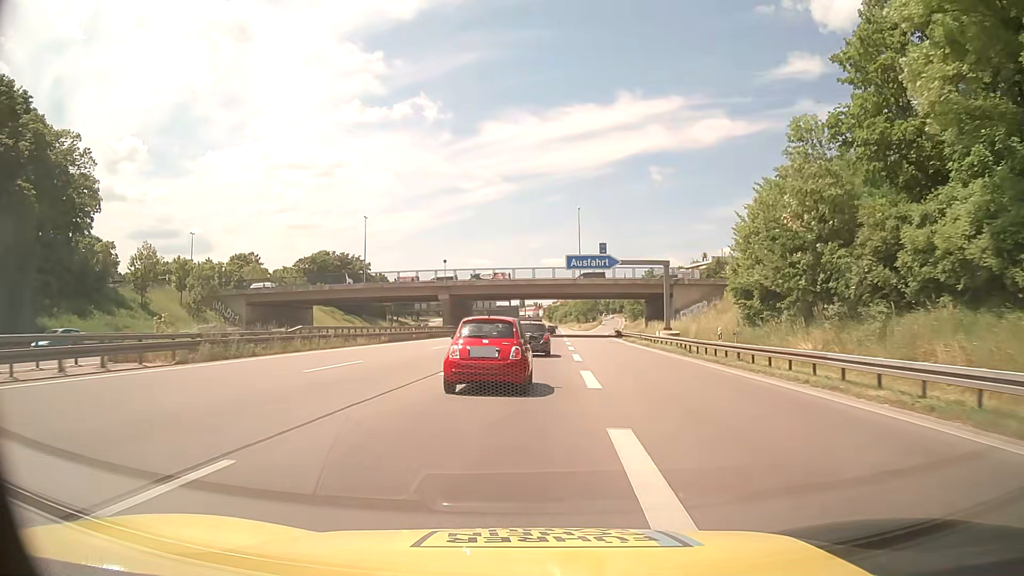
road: motorway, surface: asphalt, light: Day
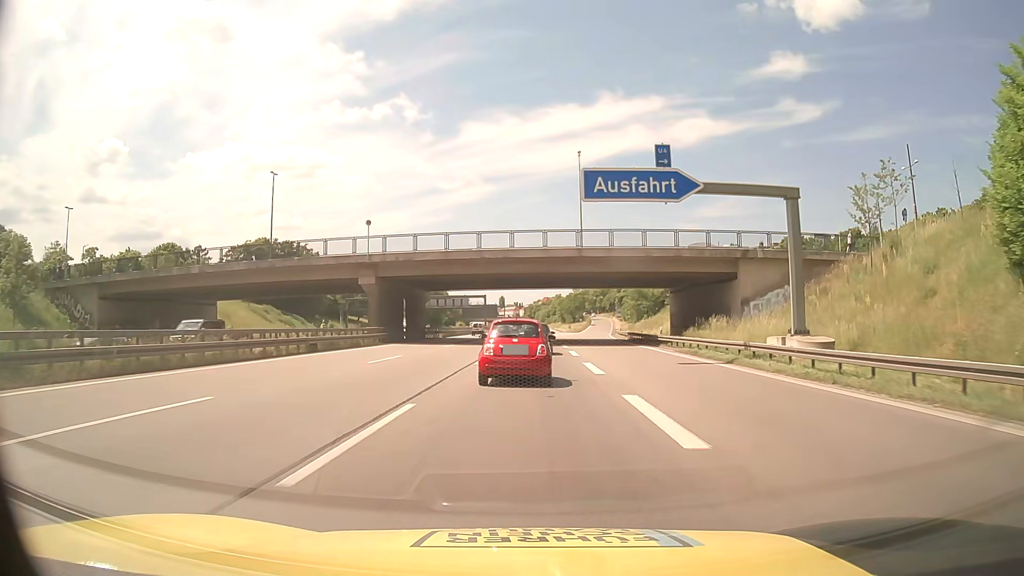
(+0.3, +30.8) m; +1°
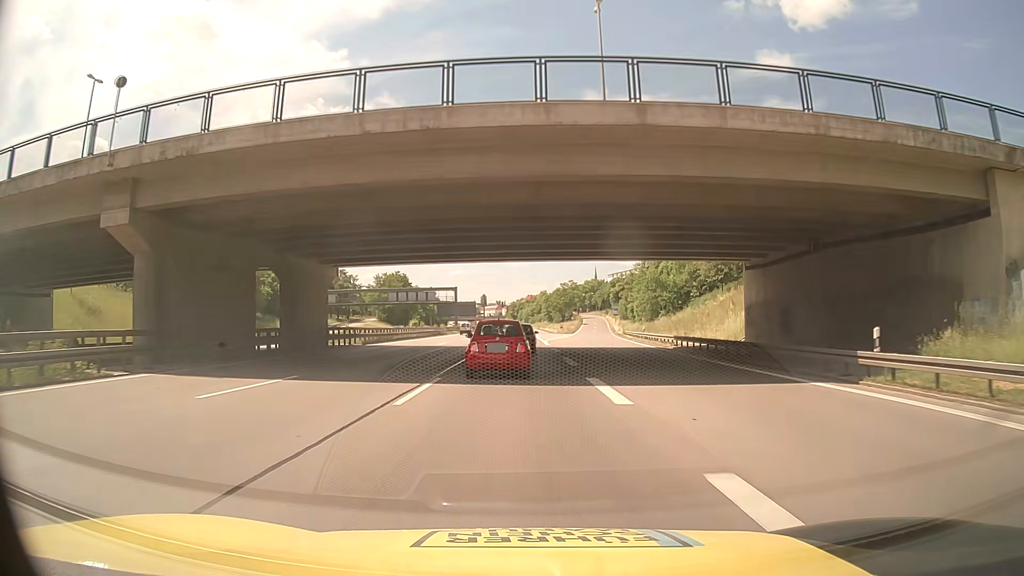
(+0.5, +31.0) m; +1°
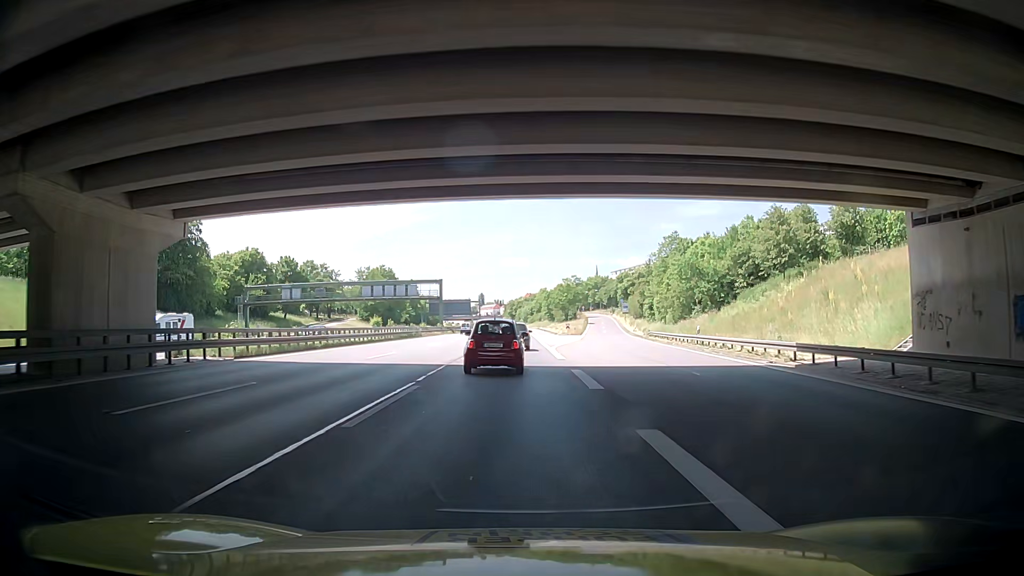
(+0.3, +20.7) m; +1°
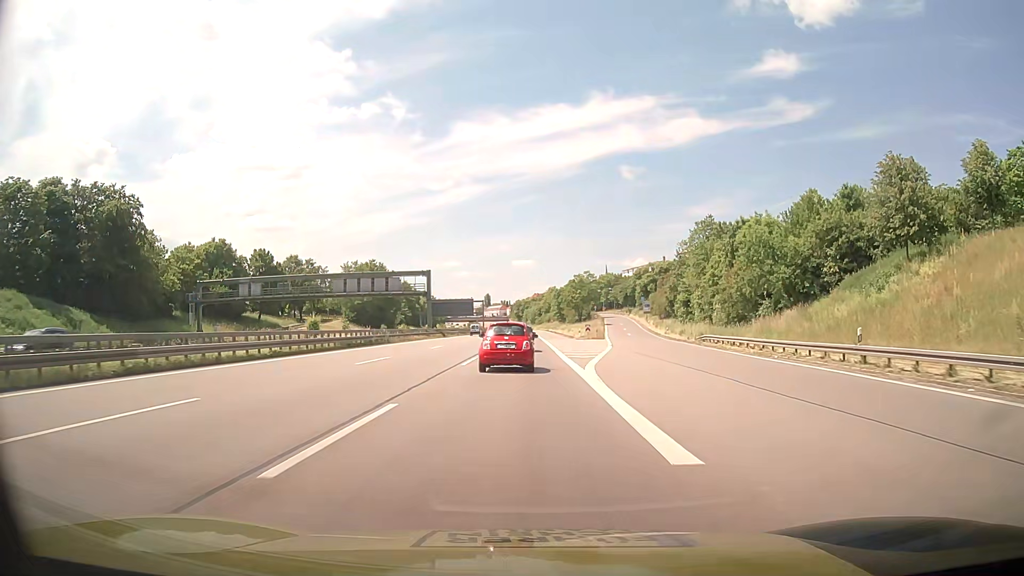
(-0.3, +20.8) m; -2°
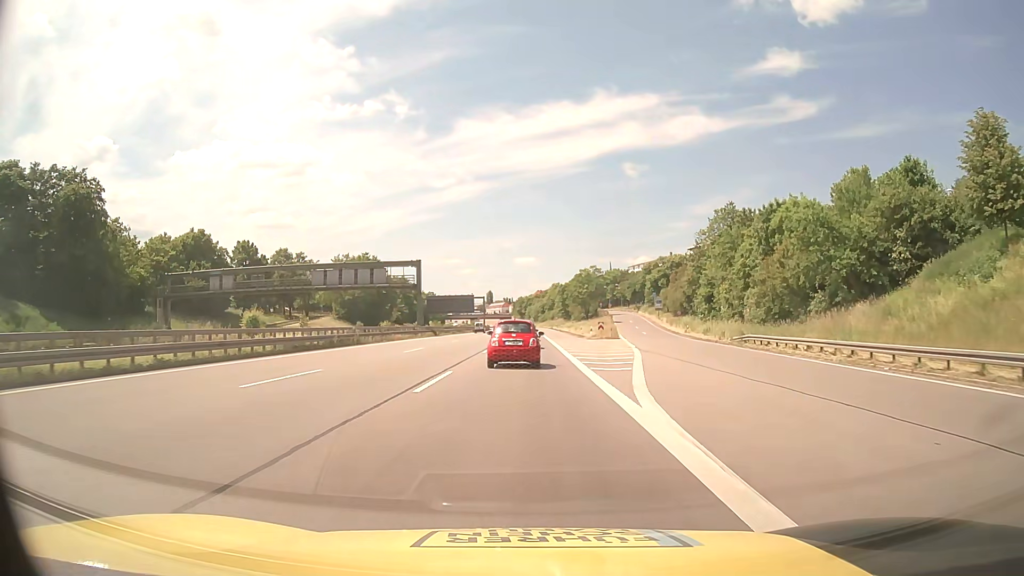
(+0.1, +10.4) m; +1°
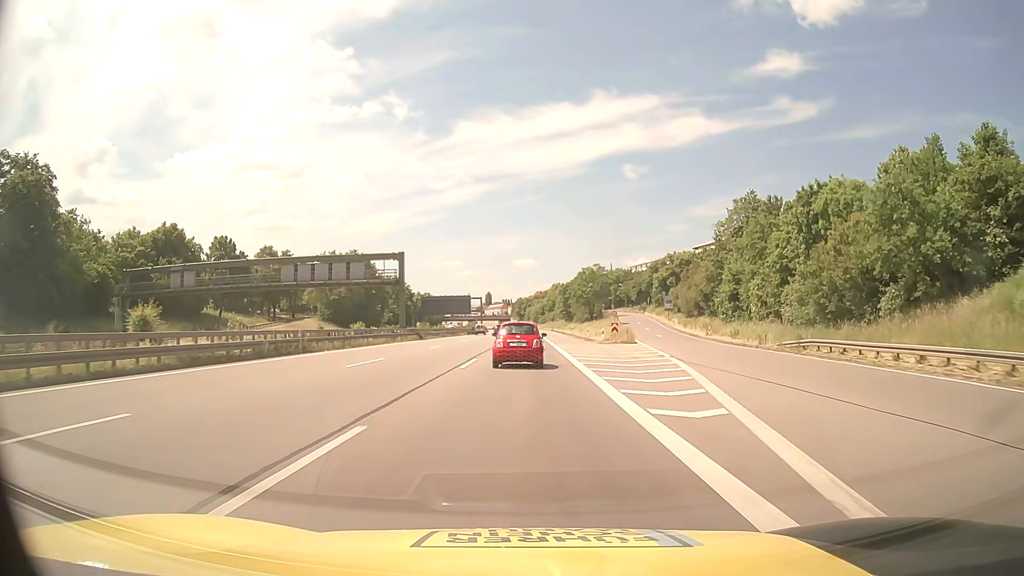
(0.0, +10.4) m; 0°
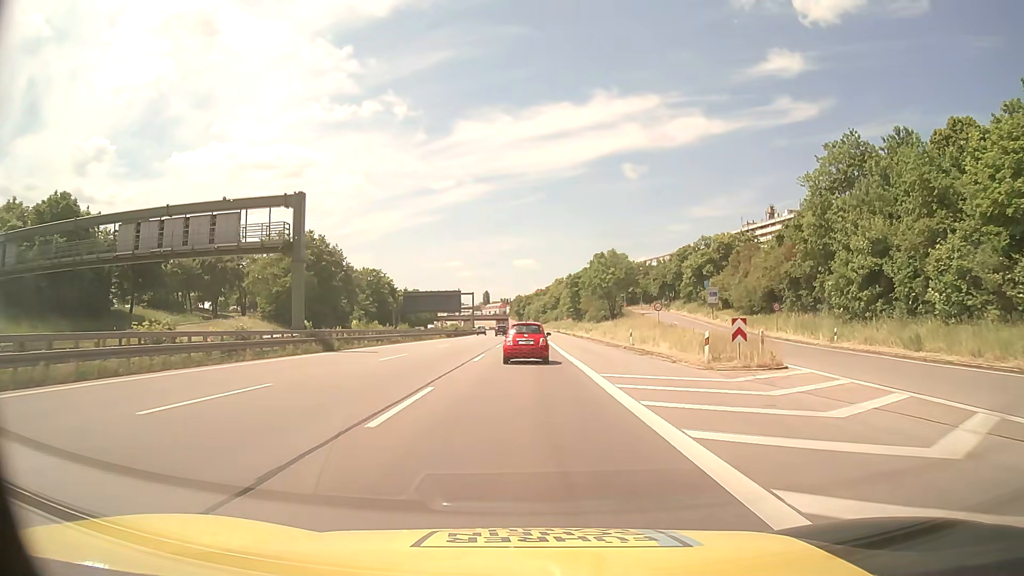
(0.0, +31.1) m; 0°
(0, +10) (0, +20) (0, +30) (0, +40) (0, +50) (0, +60) (0, +70) (0, +80) (0, +90) (0, +100) m
